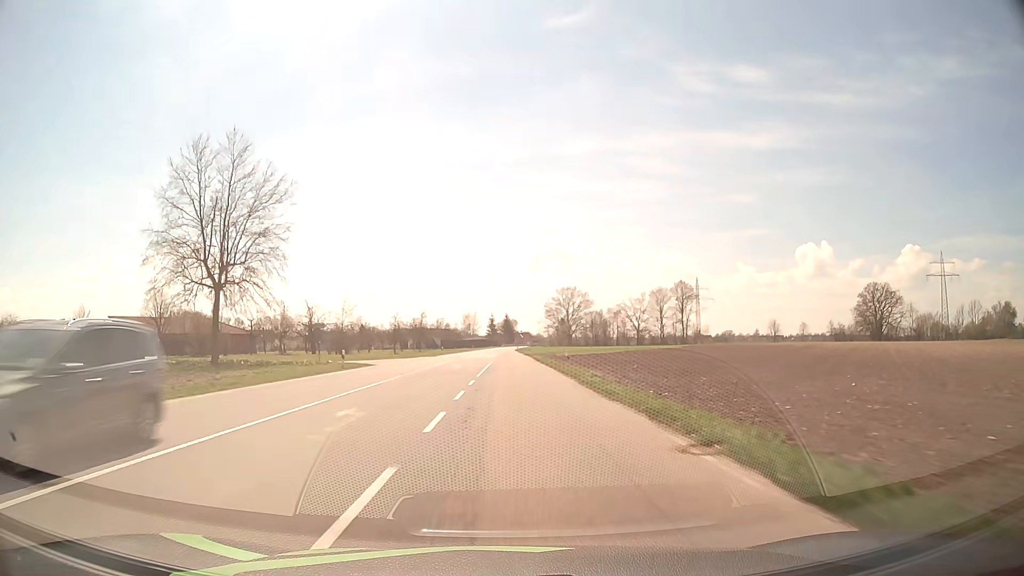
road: secondary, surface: asphalt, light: Day
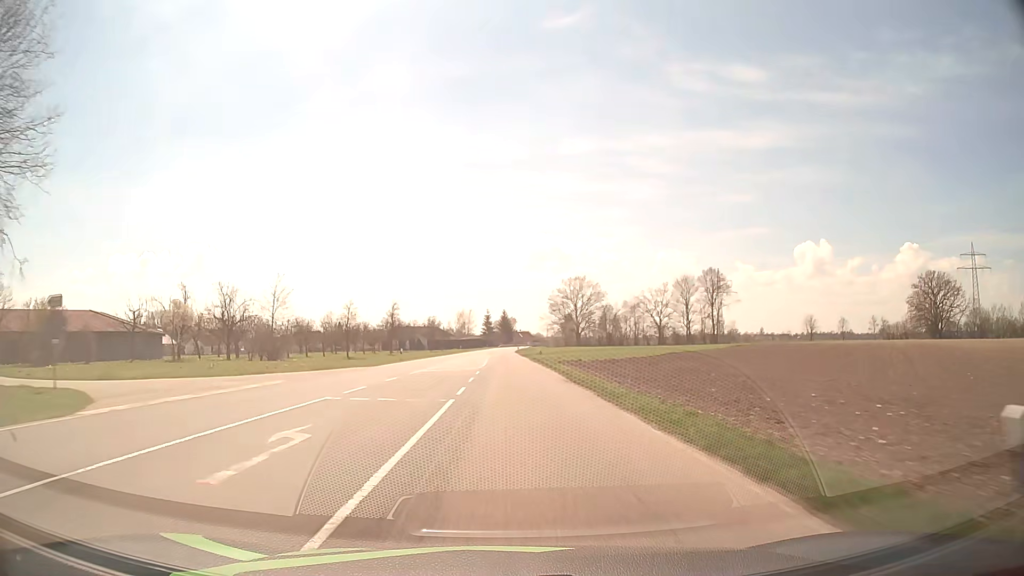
(+0.2, +31.6) m; 0°
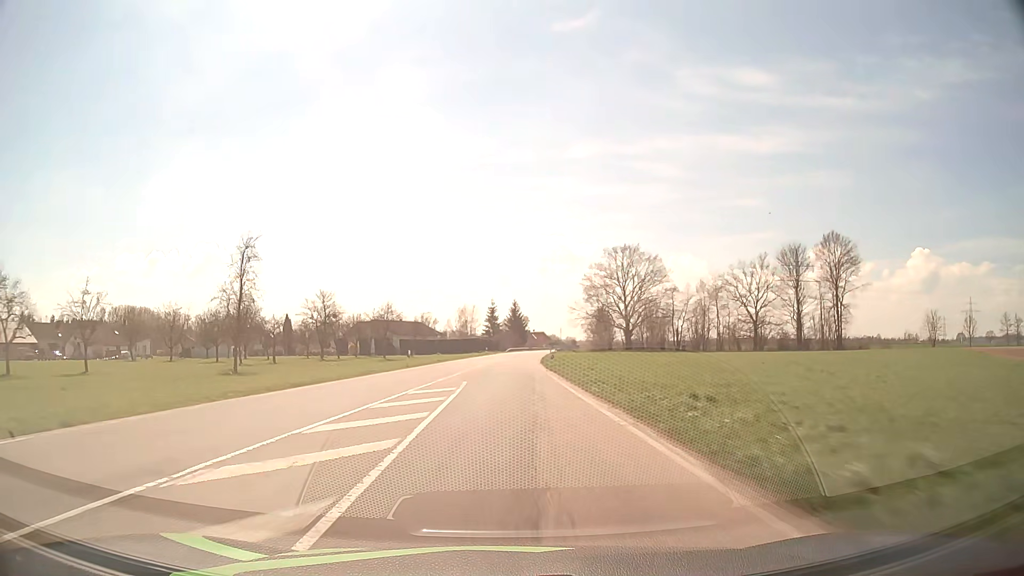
(-0.5, +62.4) m; -1°
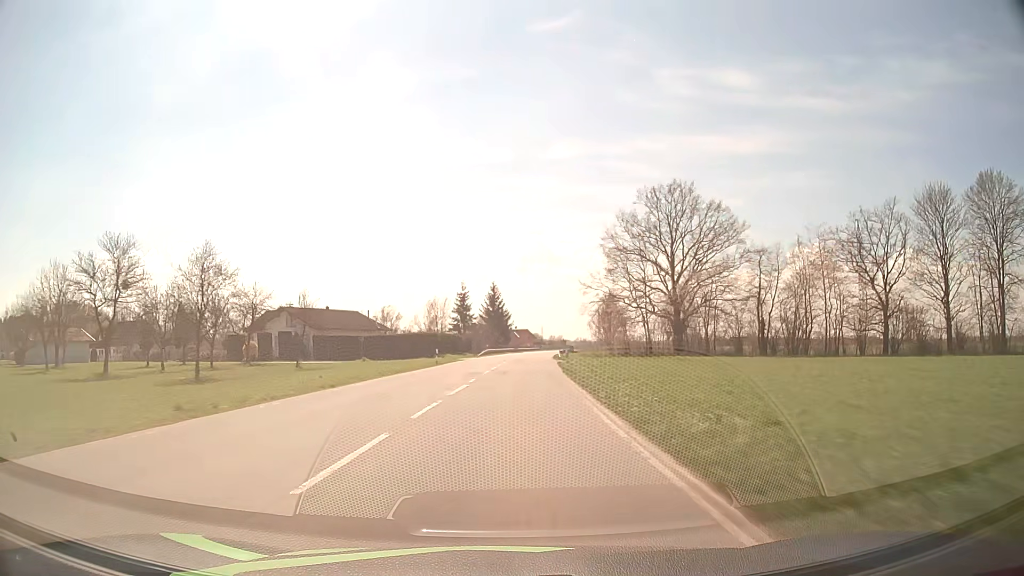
(+0.5, +46.2) m; +2°
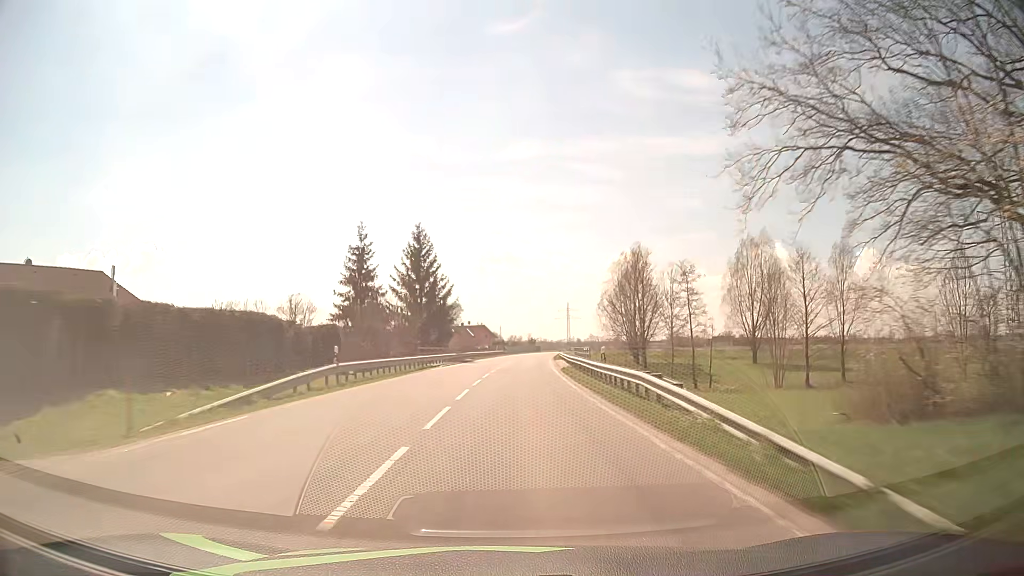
(+1.8, +61.2) m; +4°
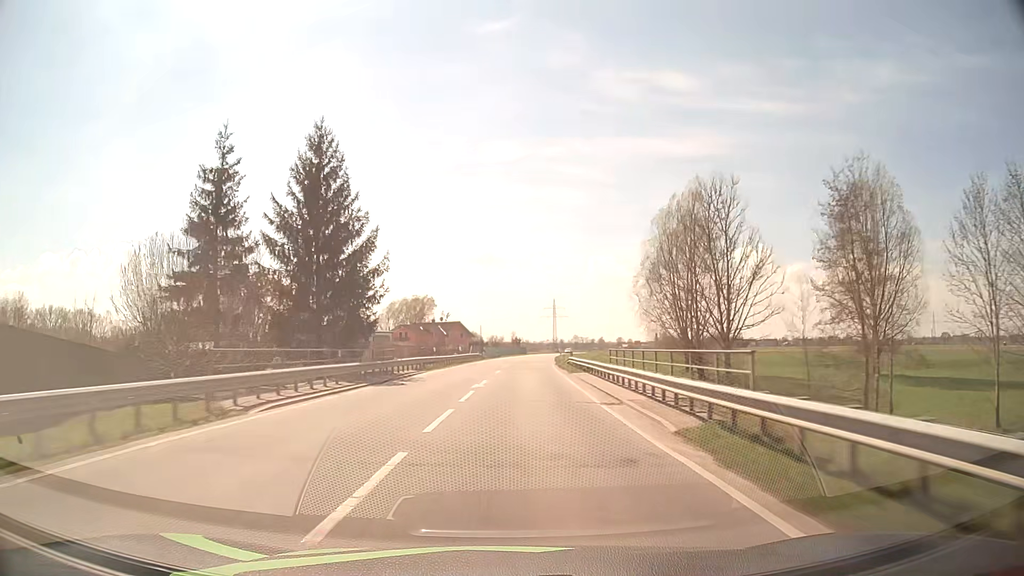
(+0.5, +30.6) m; +2°
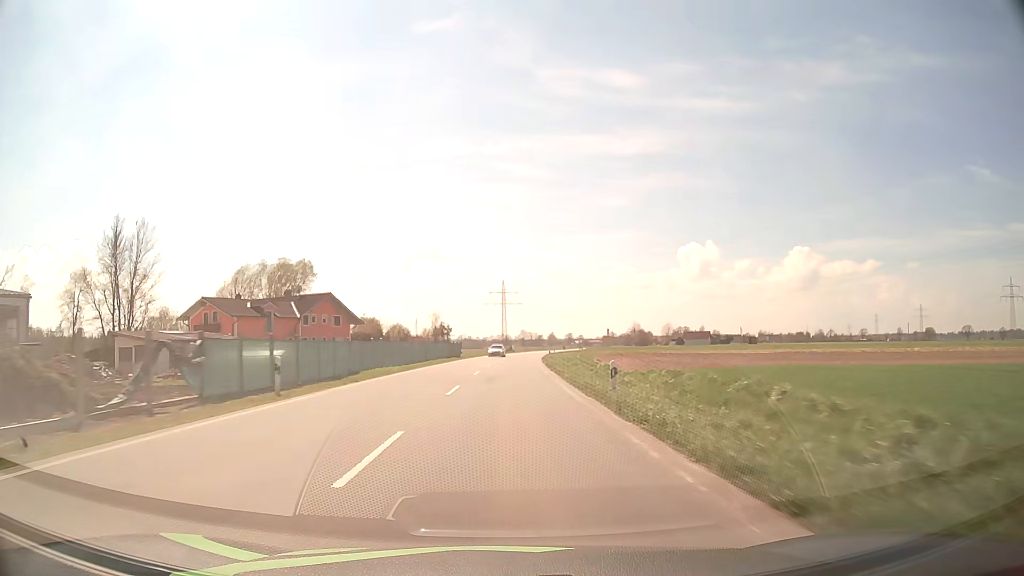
(+3.4, +76.5) m; +5°
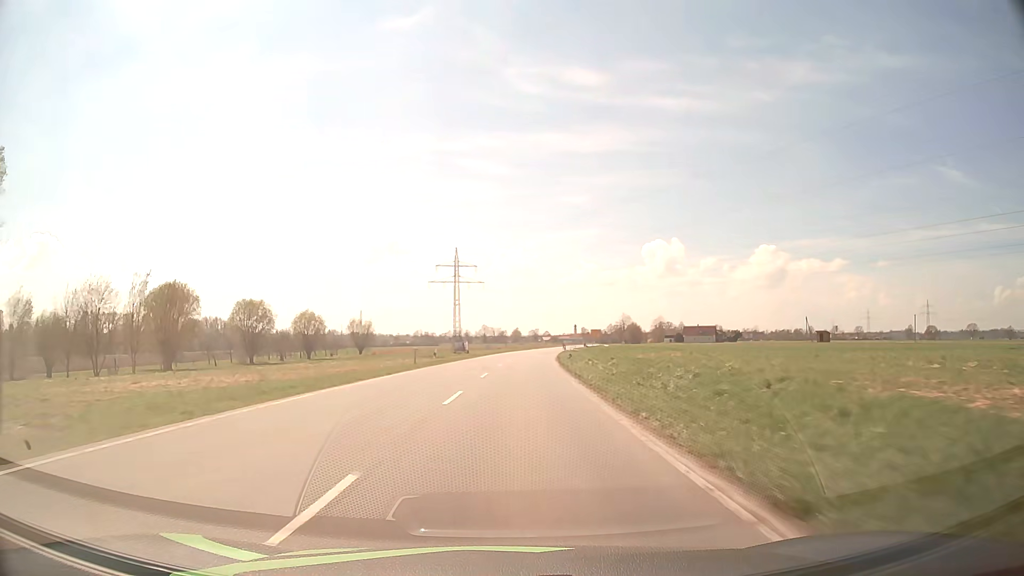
(+2.0, +75.5) m; +3°
(0, +10) (0, +20) (+1, +30) (+1, +40) (+2, +50) (+2, +60) (+3, +70) (+4, +80) (+5, +90) (+6, +100) m
